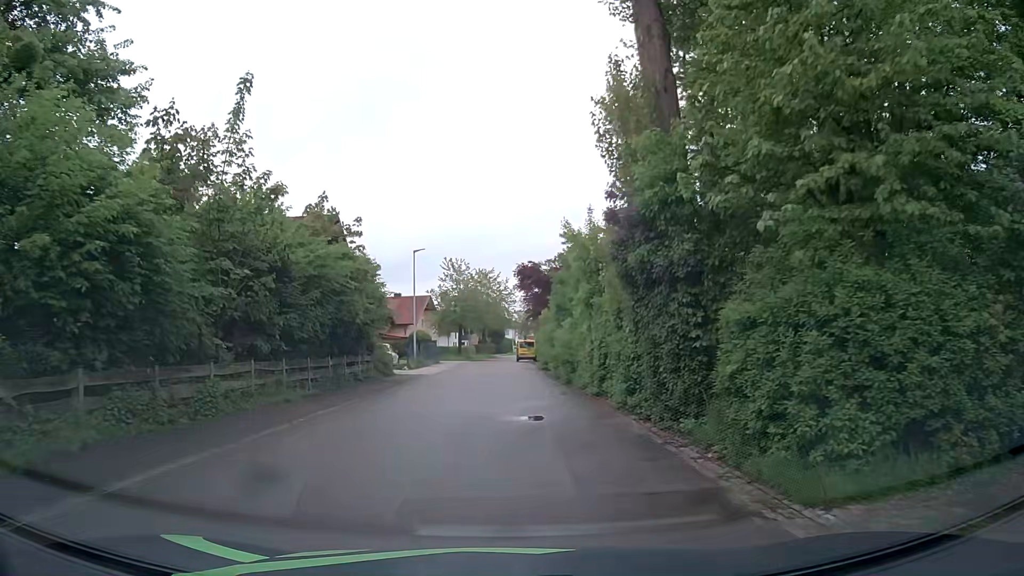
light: Day
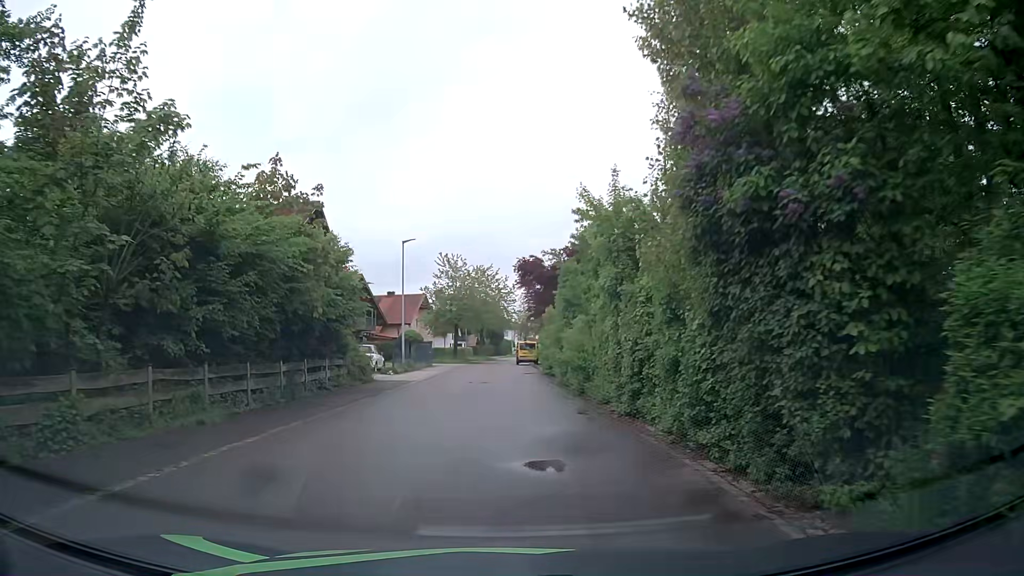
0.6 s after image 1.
(0.0, +4.6) m; 0°
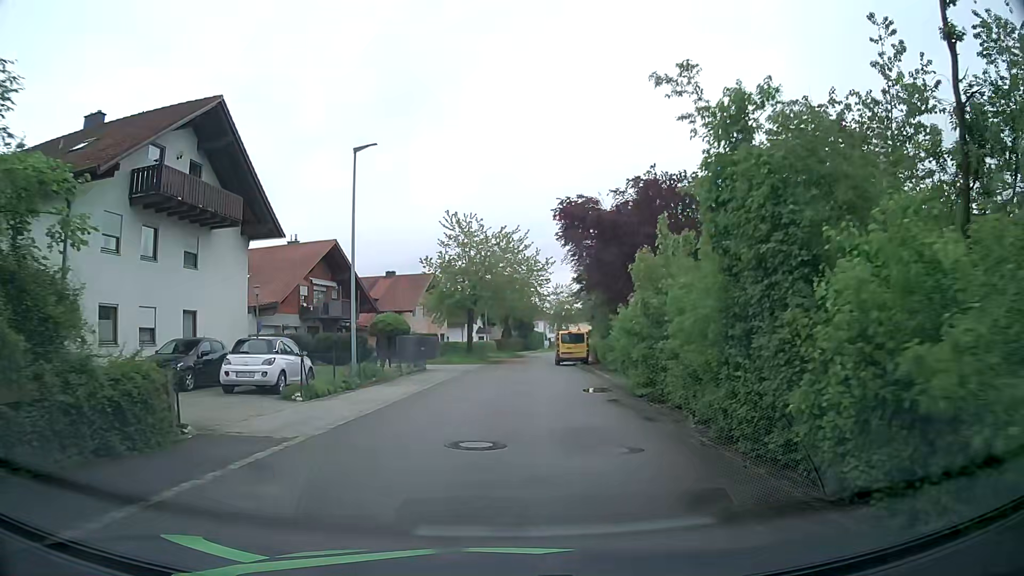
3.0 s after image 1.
(-0.1, +18.5) m; 0°
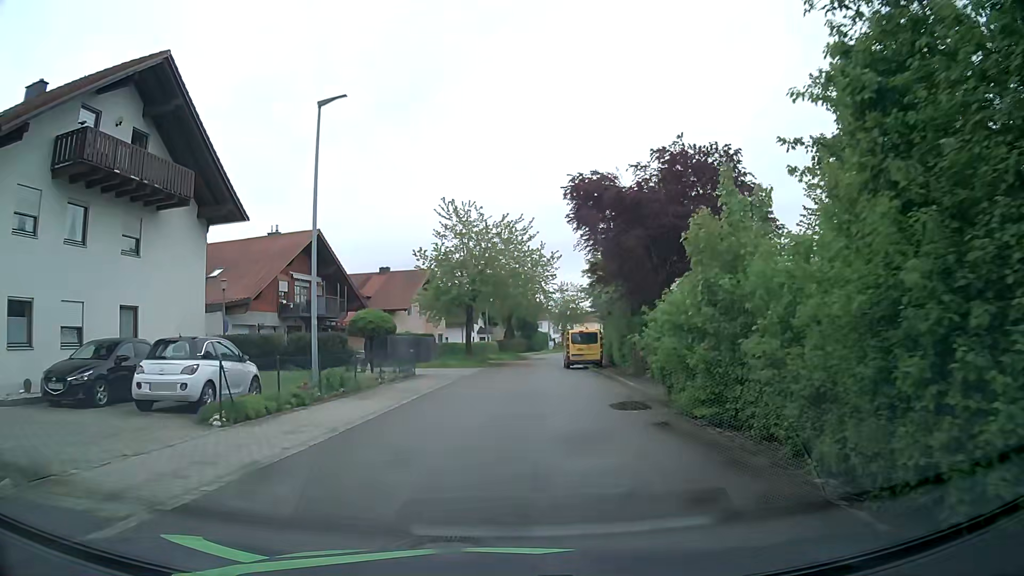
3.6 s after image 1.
(-0.1, +4.7) m; -1°
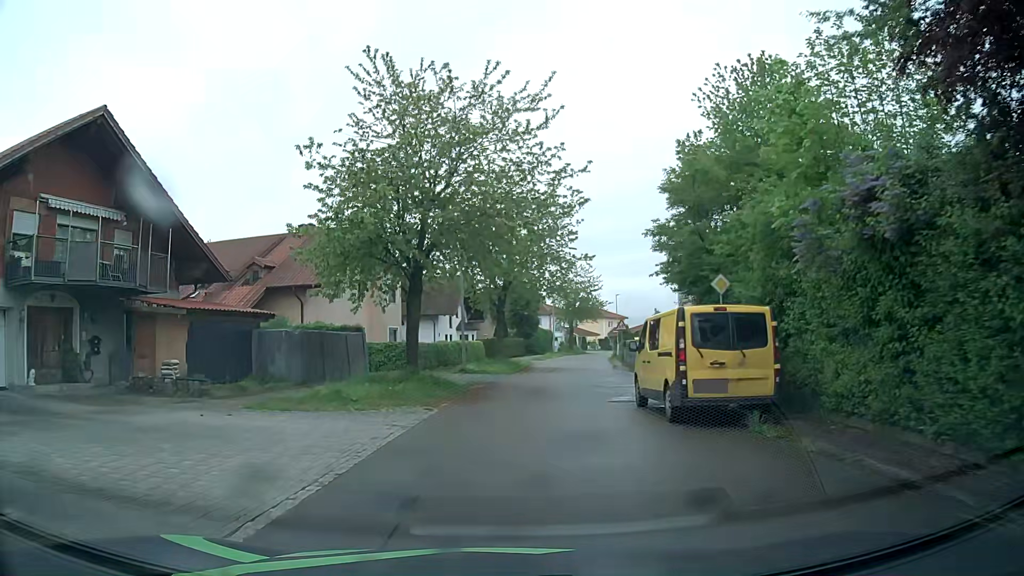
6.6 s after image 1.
(0.0, +23.2) m; 0°
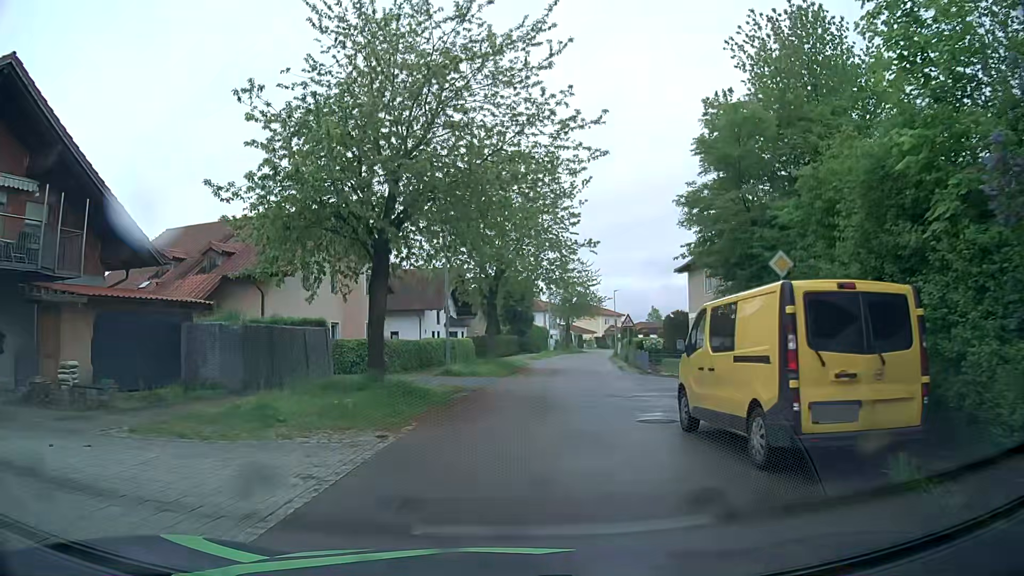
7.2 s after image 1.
(0.0, +4.6) m; +1°
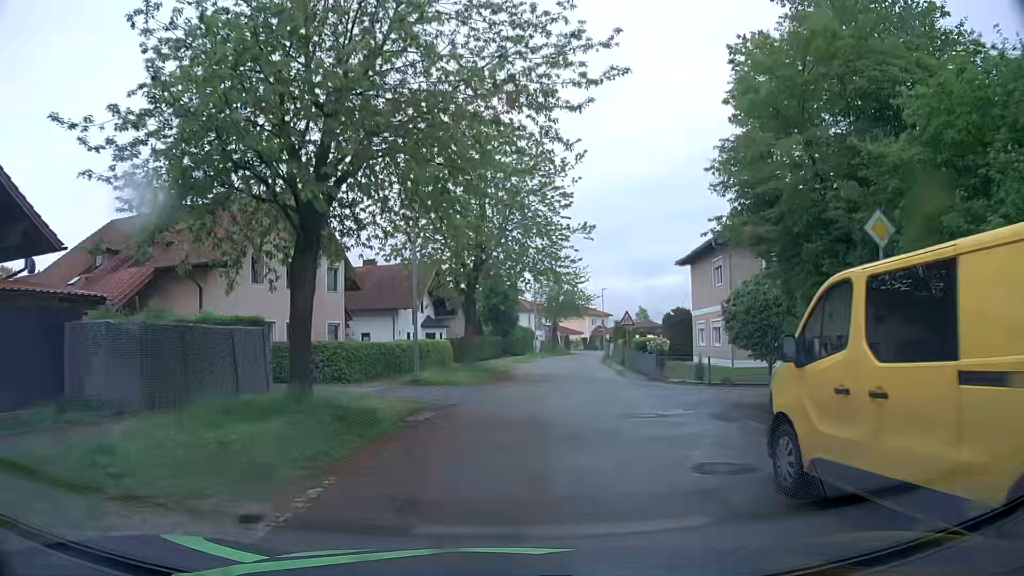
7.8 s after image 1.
(0.0, +4.6) m; 0°
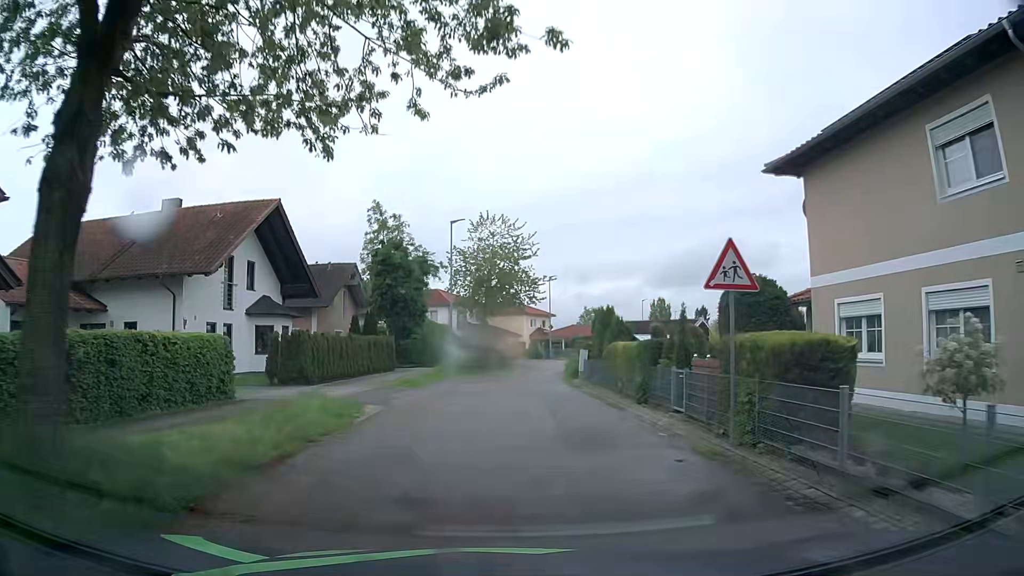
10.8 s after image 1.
(+1.8, +23.3) m; +6°
